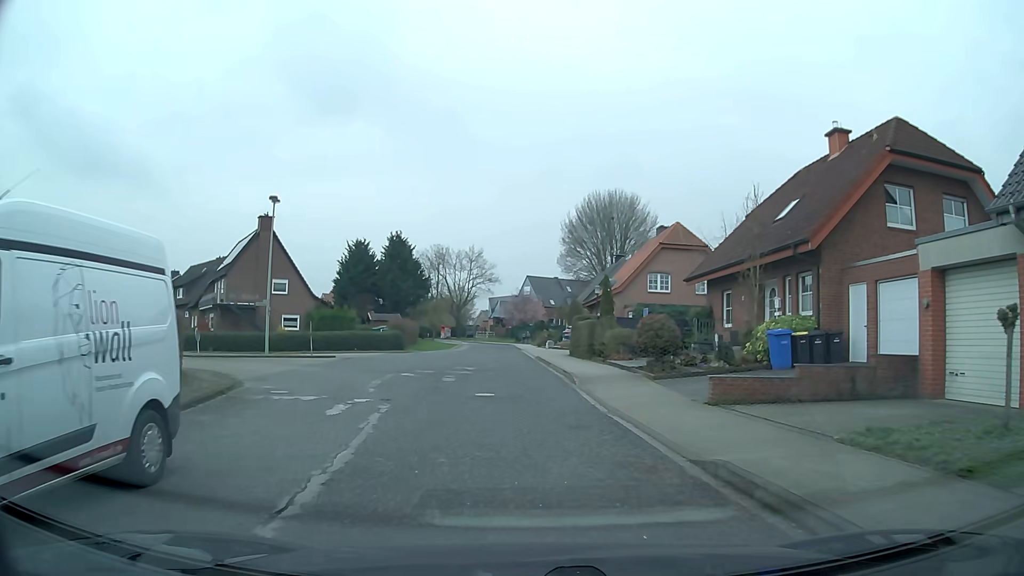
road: residential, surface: asphalt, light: Day
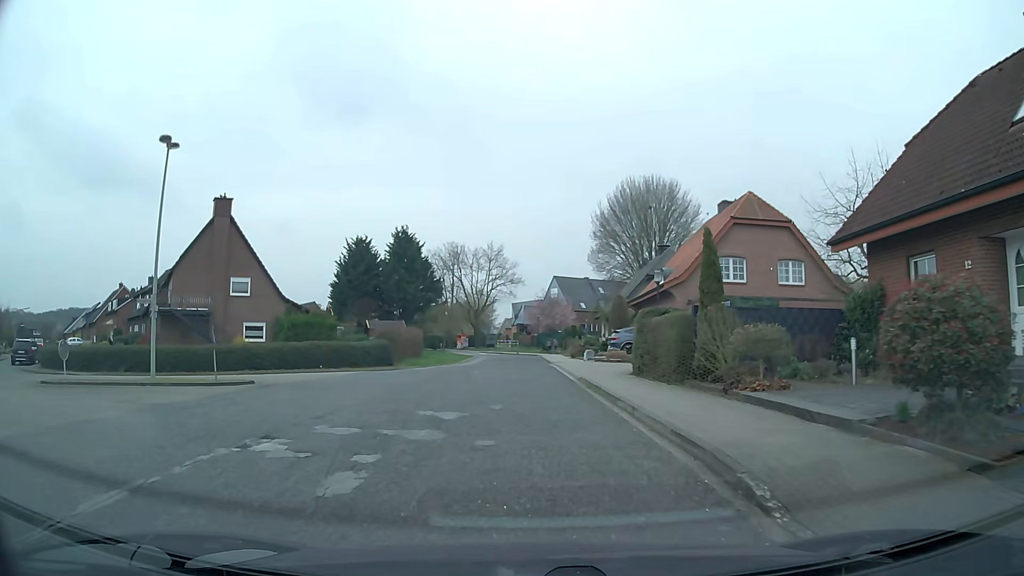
(-0.2, +13.0) m; -2°
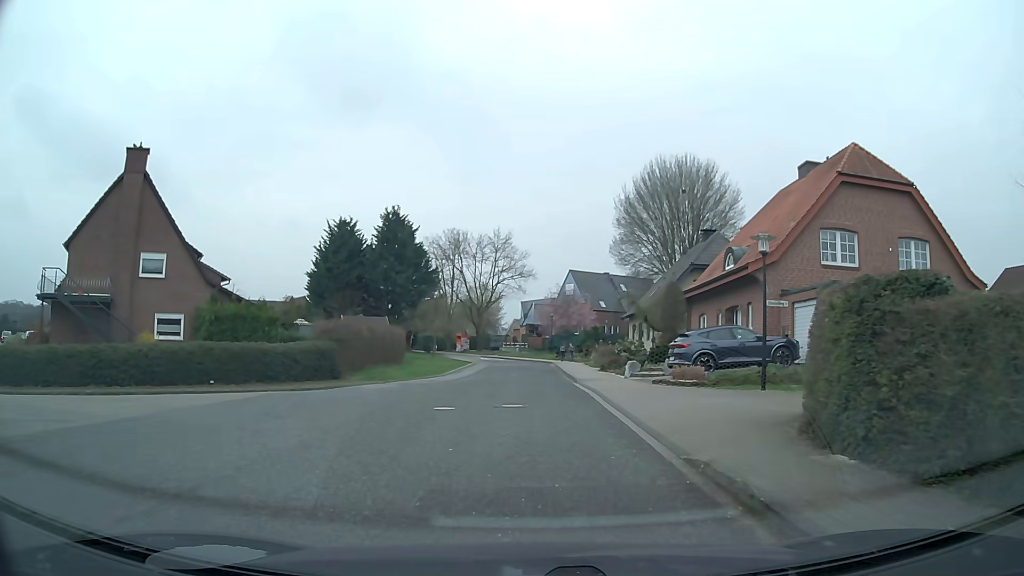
(-0.1, +12.9) m; -1°
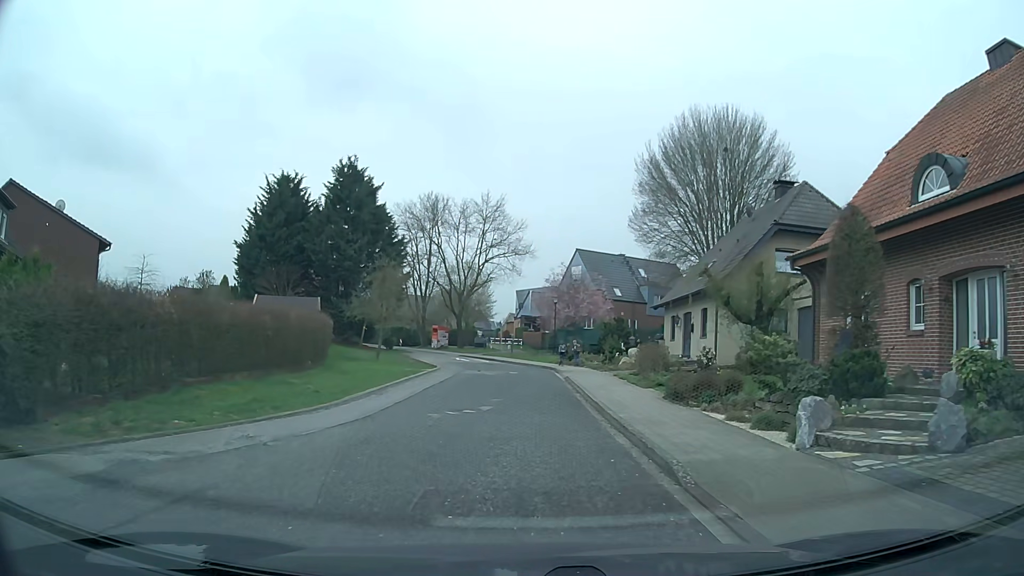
(+0.4, +17.4) m; +2°
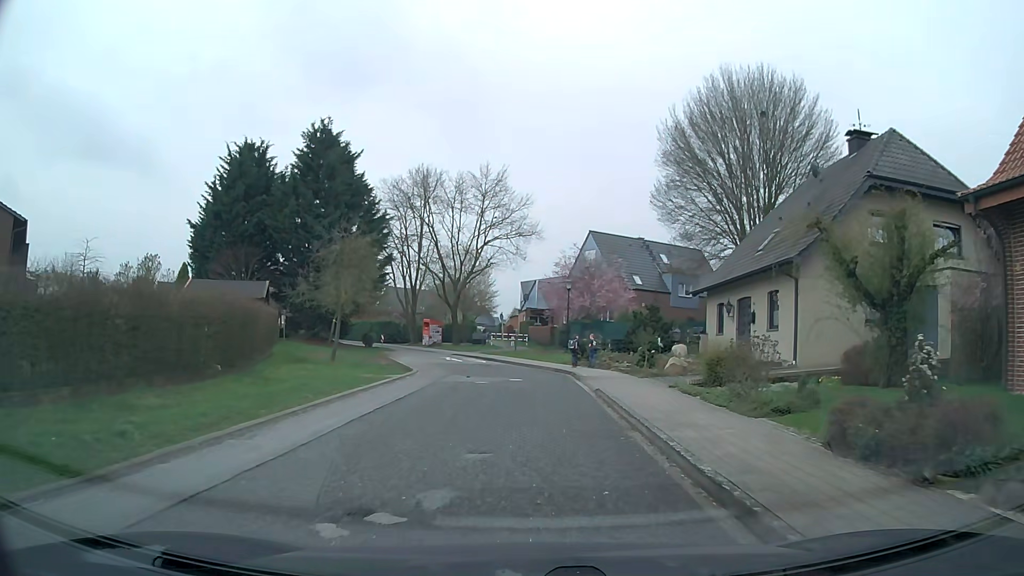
(-0.2, +8.9) m; -1°
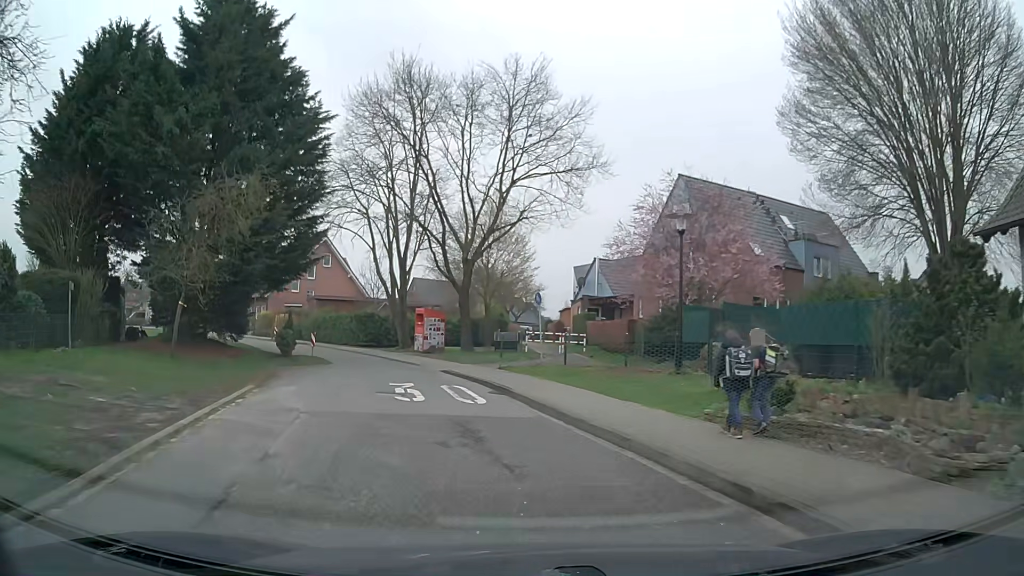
(-0.3, +21.5) m; -4°
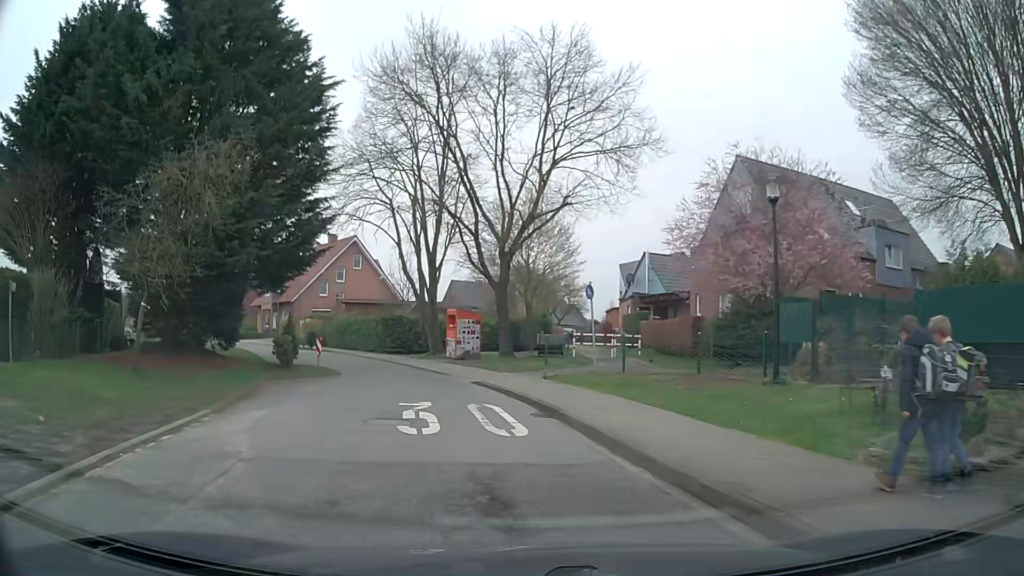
(-0.2, +4.1) m; -4°
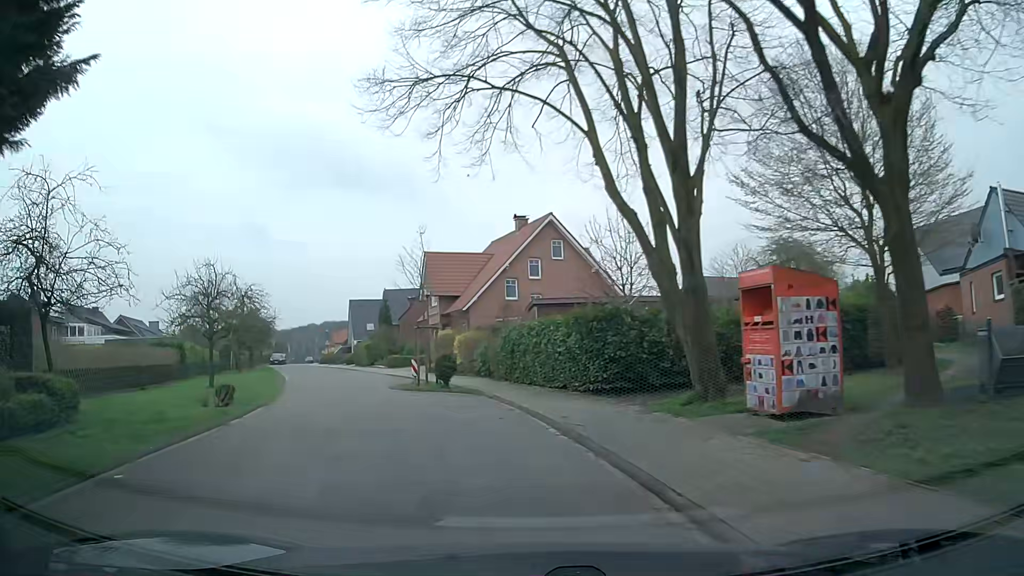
(-2.7, +19.3) m; -19°
(-1, +10) (-5, +19) (-8, +29) (-11, +38) (-15, +48) (-18, +57) (-22, +66) (-26, +75) (-30, +84) (-34, +94) m
